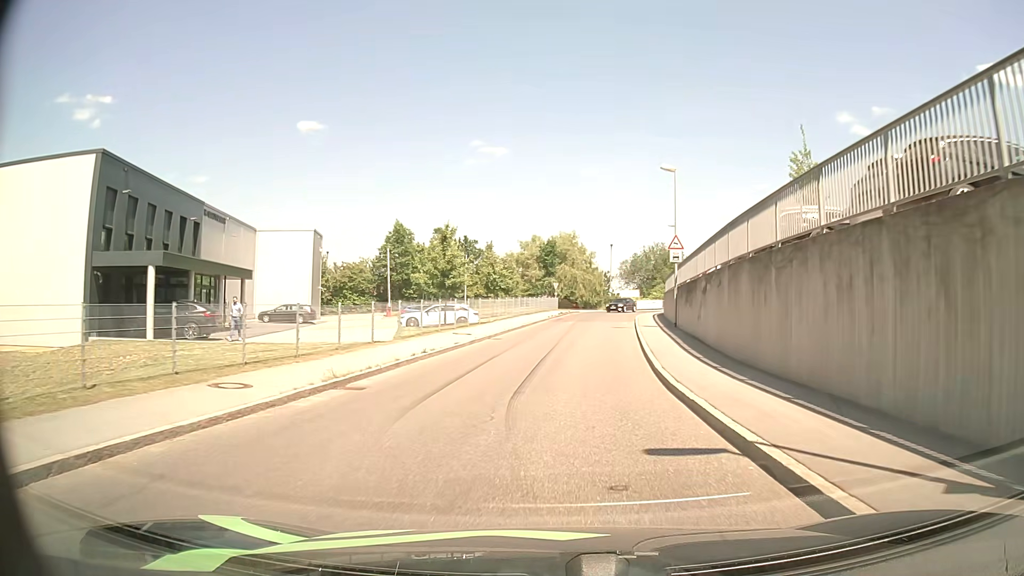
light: Day
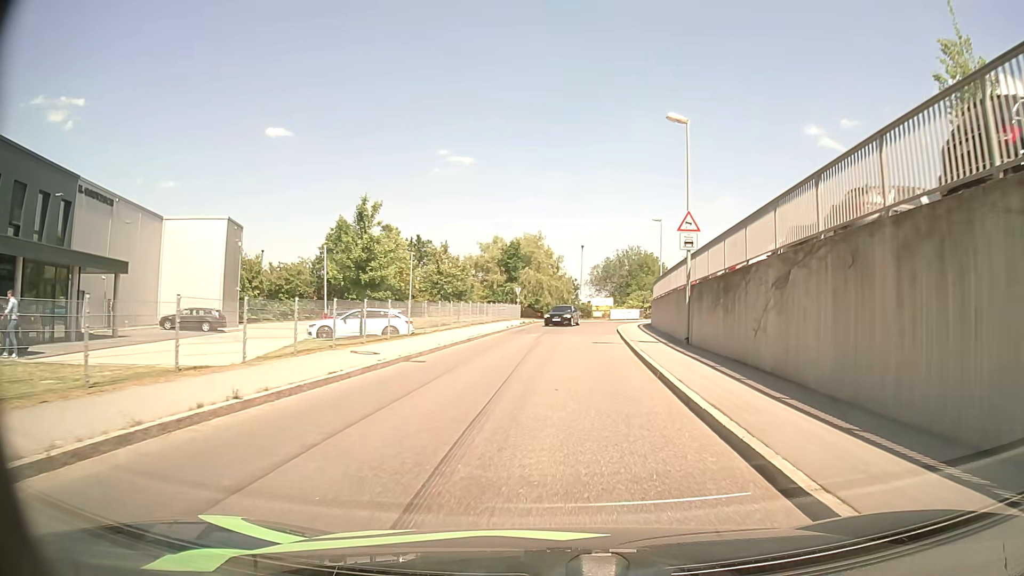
(+0.2, +10.2) m; +3°
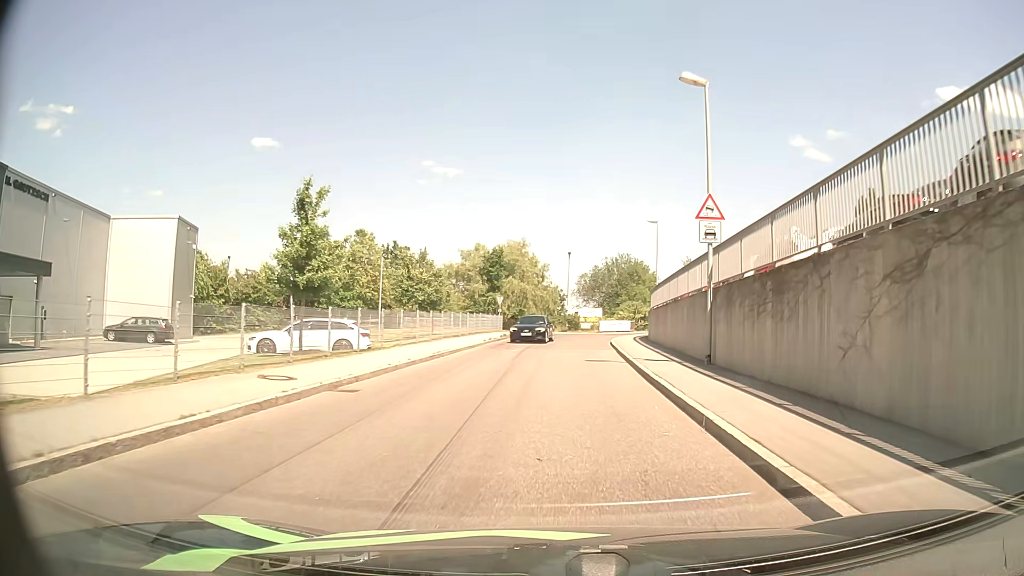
(+0.1, +5.1) m; +1°
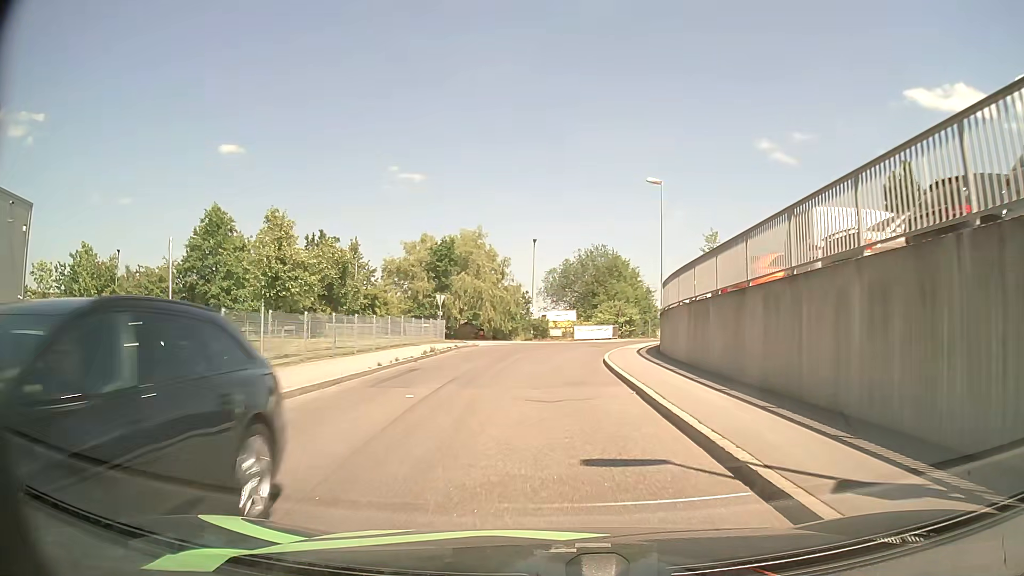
(+0.5, +15.0) m; +3°
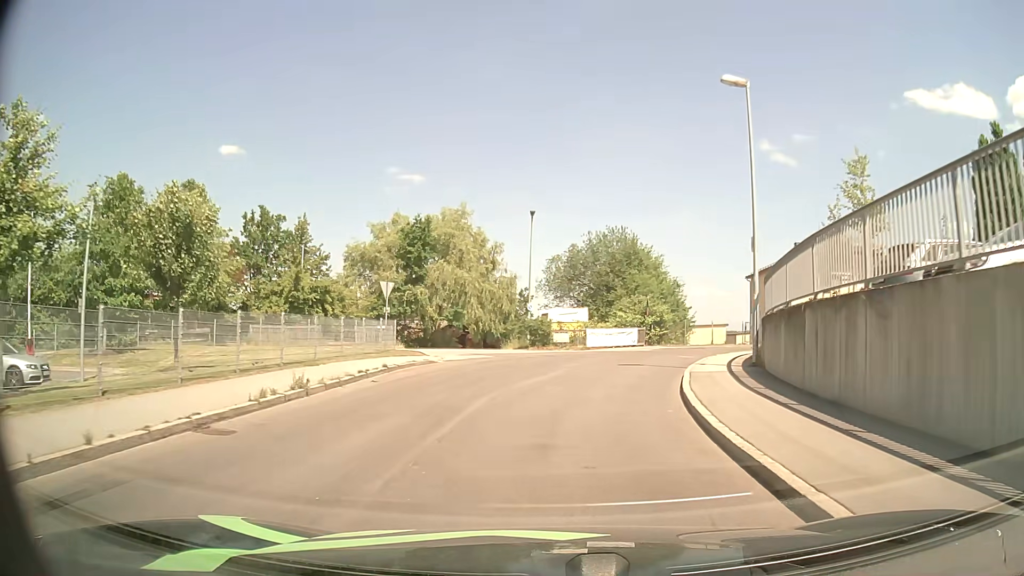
(-0.1, +14.5) m; -1°
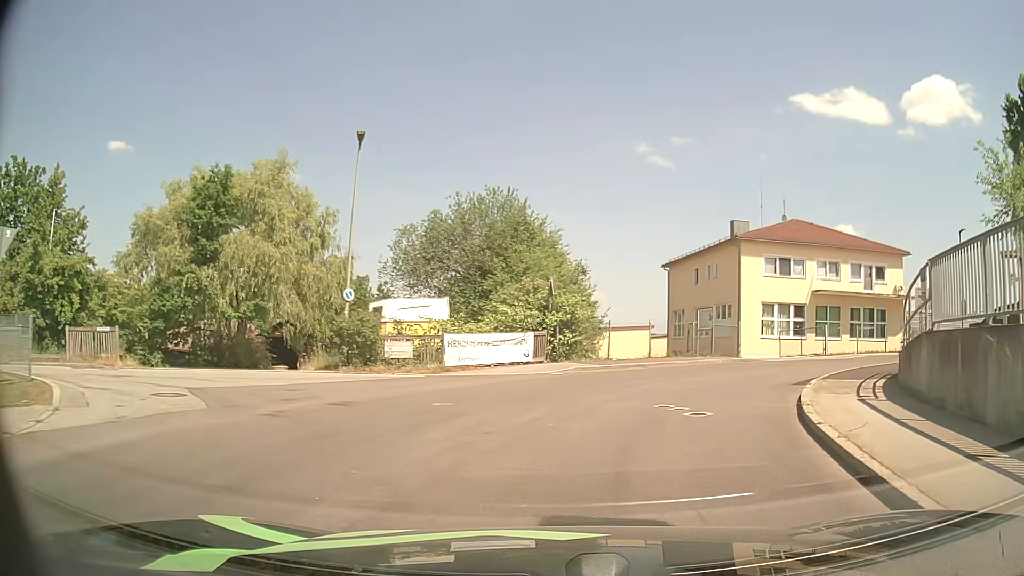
(+1.2, +17.0) m; +11°
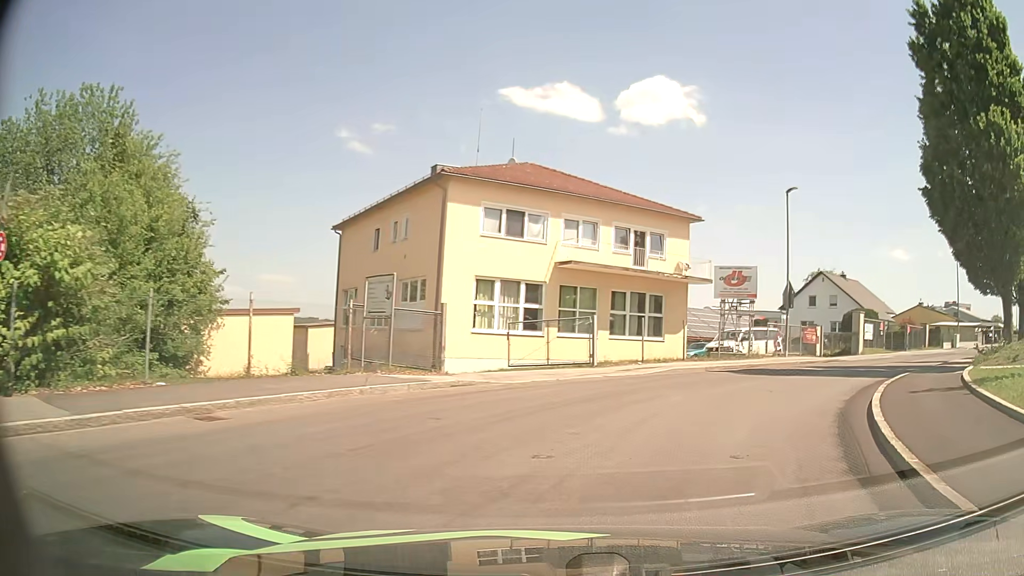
(+3.3, +15.6) m; +26°
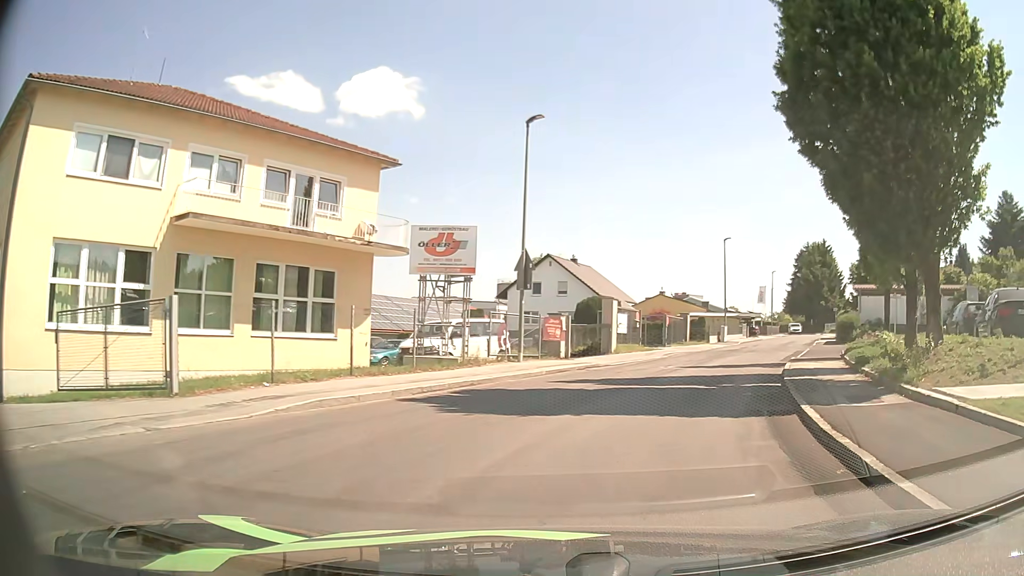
(+2.4, +10.4) m; +25°
(+1, +10) (+5, +19) (+9, +28) (+13, +38) (+17, +47) (+21, +56) (+25, +65) (+30, +74) (+34, +83) (+38, +92) m
